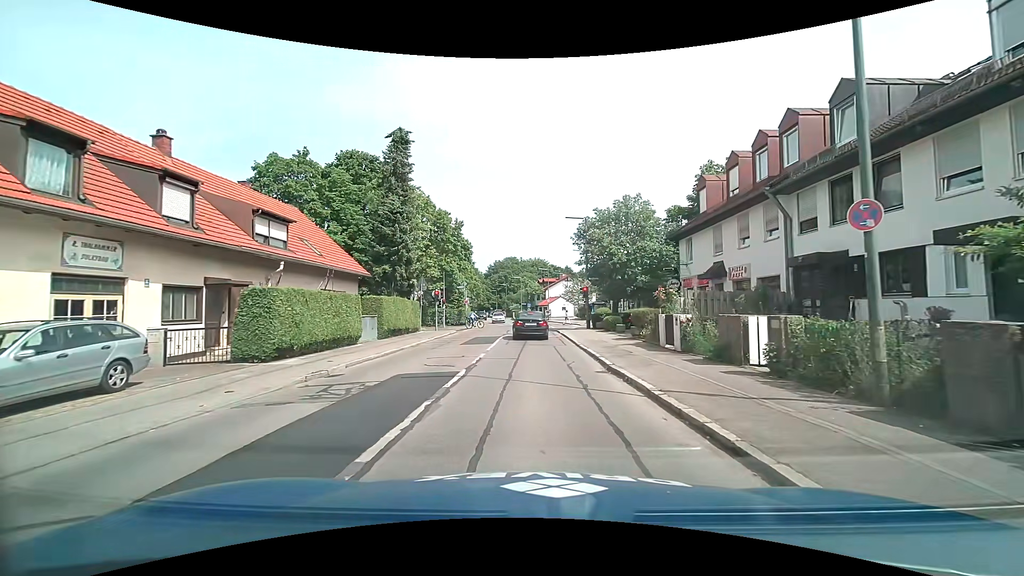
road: tertiary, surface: asphalt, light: Day
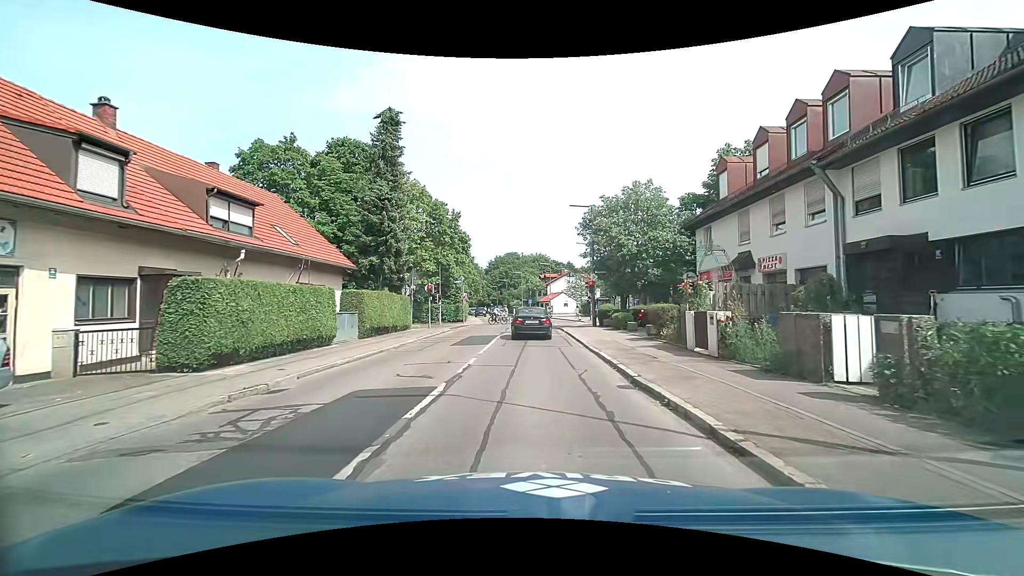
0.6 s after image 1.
(0.0, +2.9) m; -1°
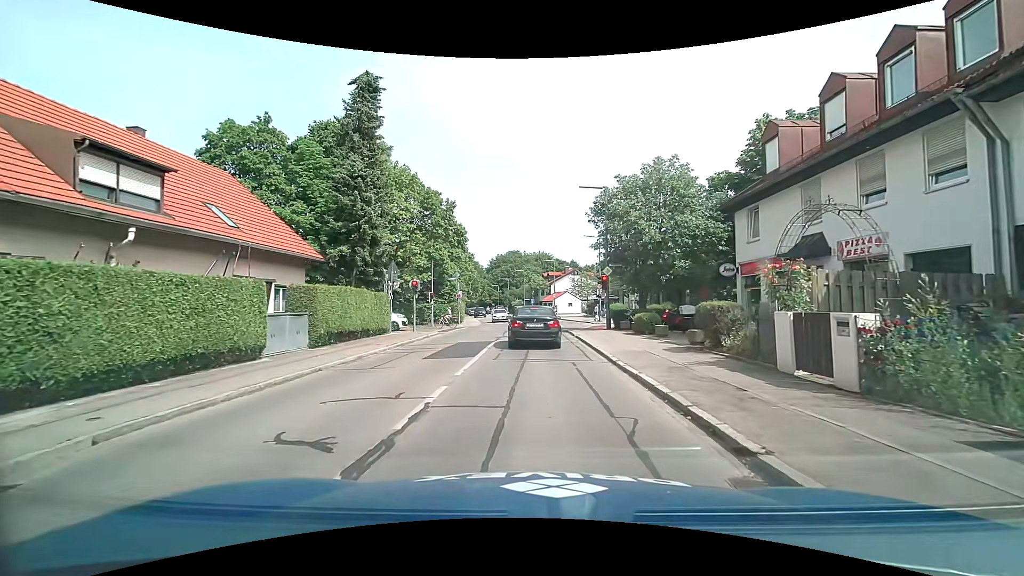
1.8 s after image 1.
(0.0, +5.1) m; 0°
